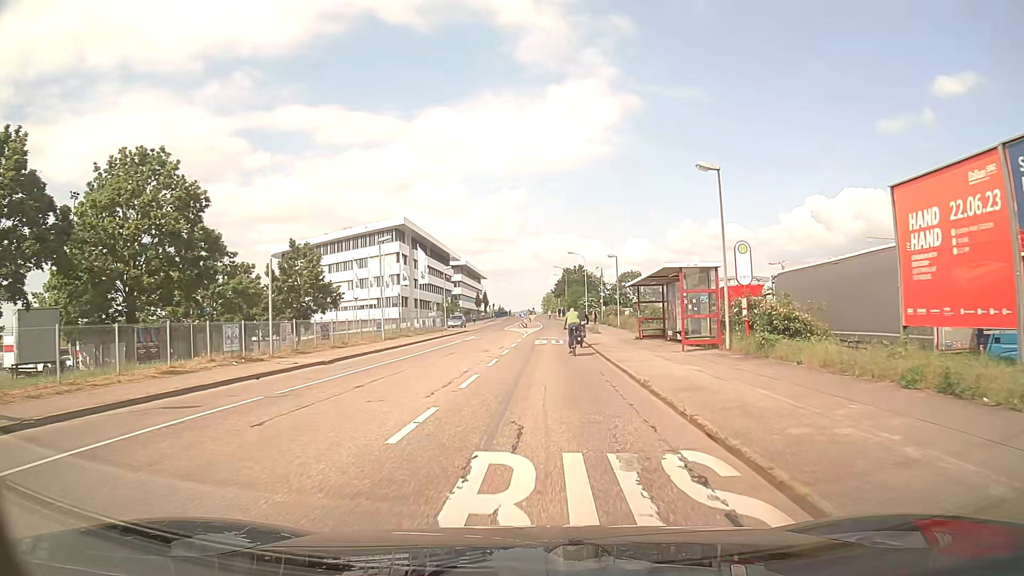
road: unclassified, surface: asphalt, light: Day
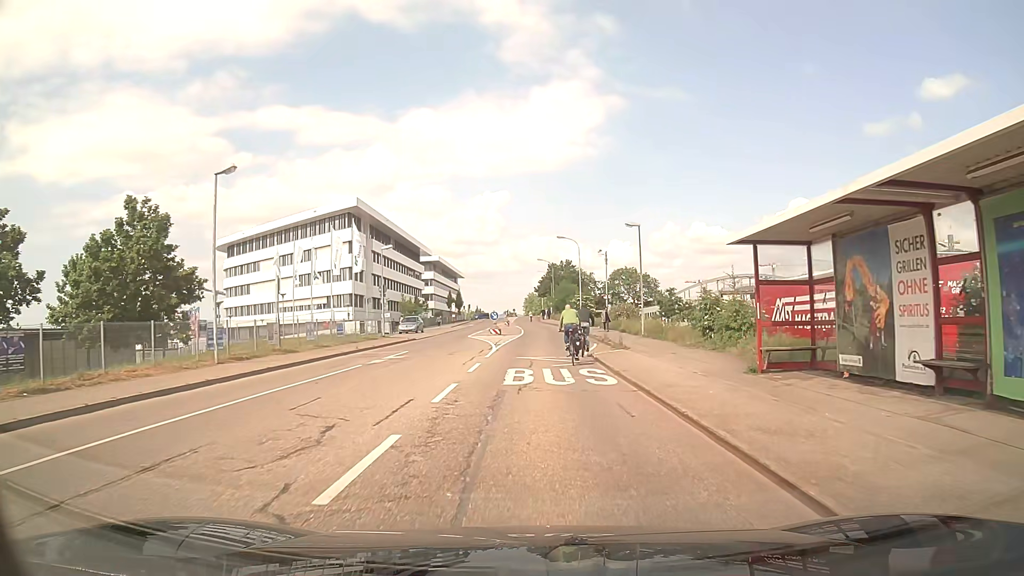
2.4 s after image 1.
(+0.3, +20.2) m; +1°
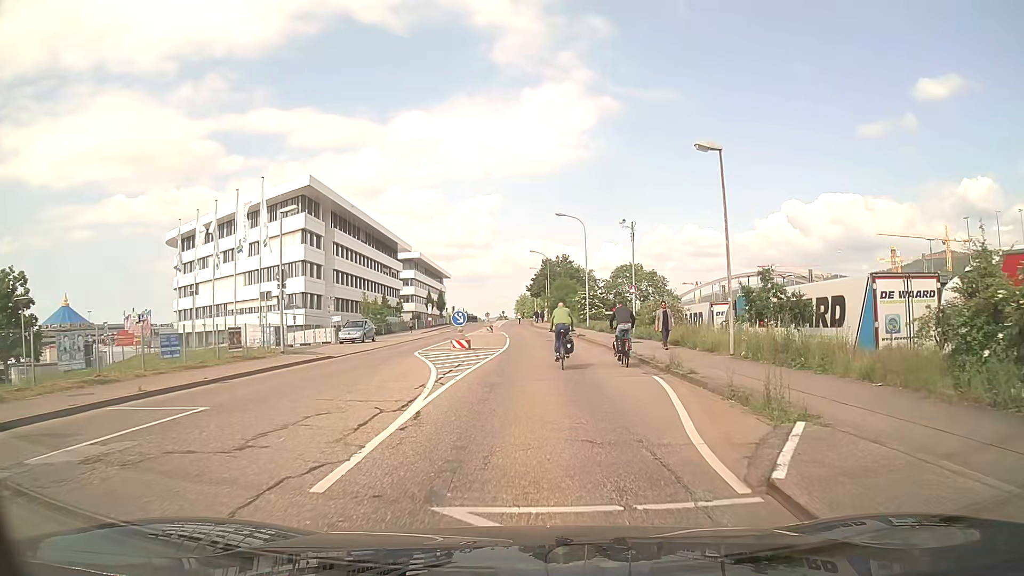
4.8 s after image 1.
(+0.1, +17.4) m; +1°
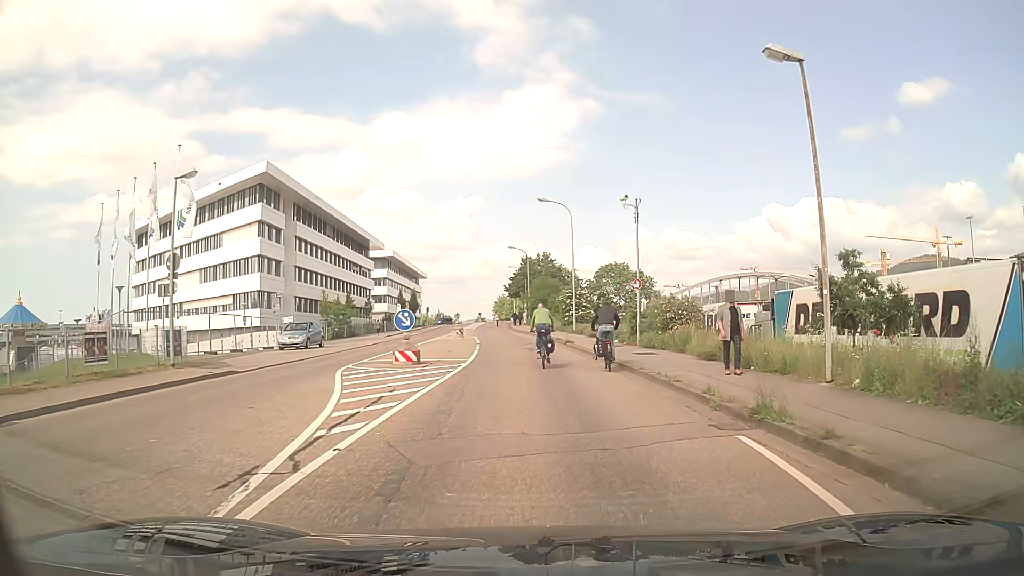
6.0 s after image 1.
(+0.1, +7.7) m; +2°
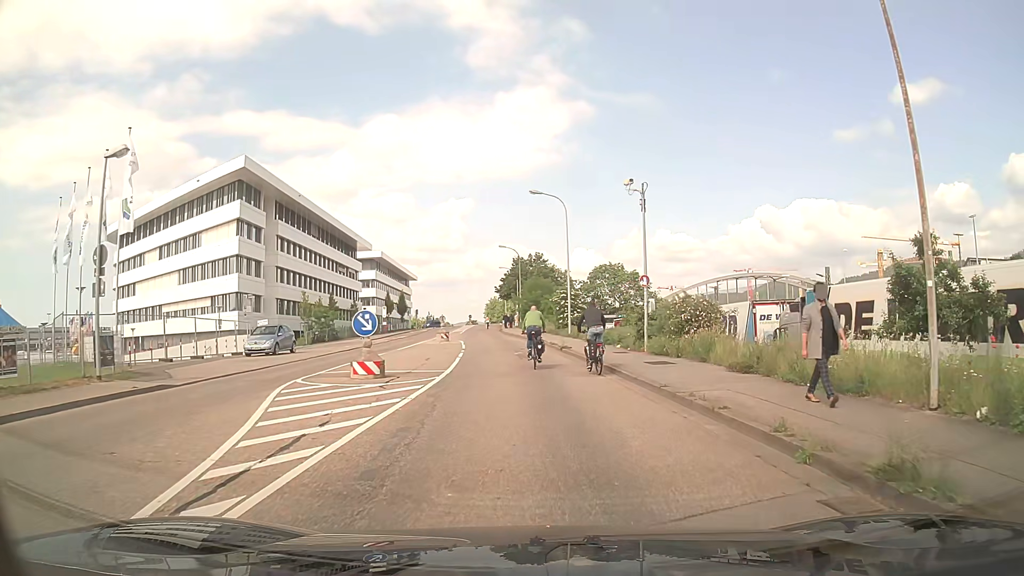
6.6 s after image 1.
(0.0, +3.7) m; 0°
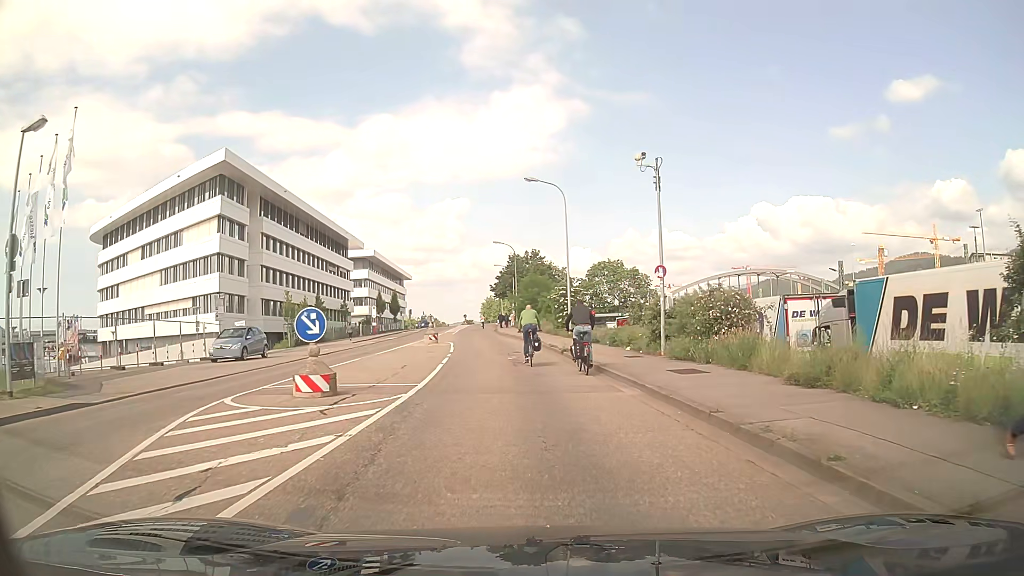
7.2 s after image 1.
(0.0, +3.7) m; +1°
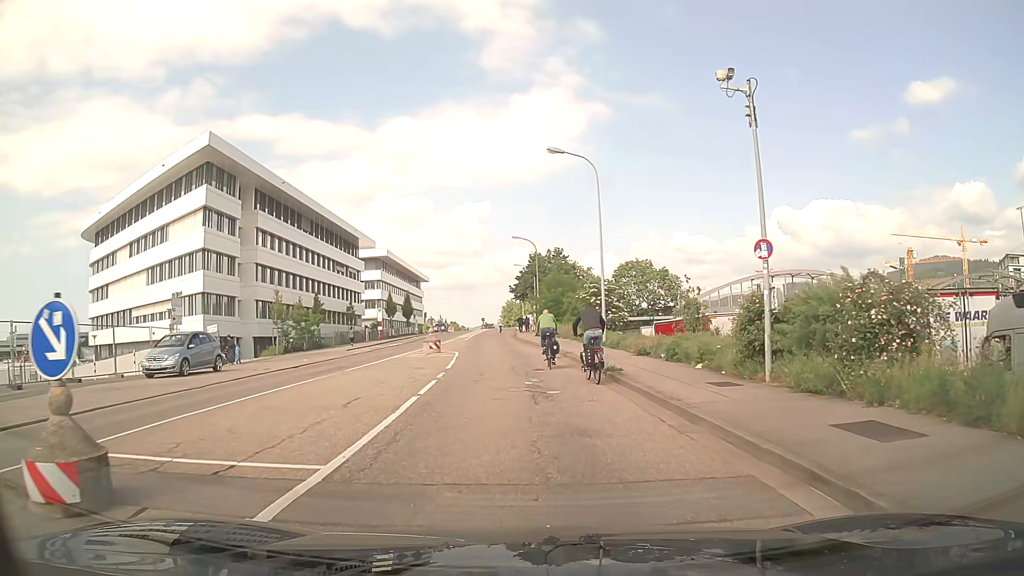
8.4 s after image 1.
(-0.2, +7.6) m; -3°
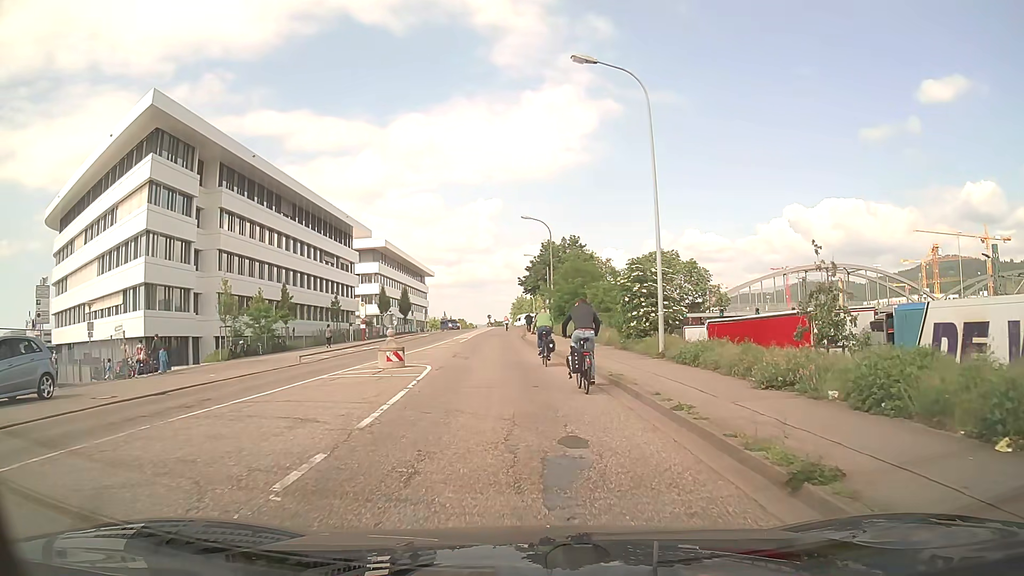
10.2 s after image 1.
(0.0, +11.4) m; -1°
(0, +10) (-1, +20) (-2, +30) (-2, +40) (-2, +50) (-3, +60) (-3, +70) (-2, +80) (-2, +90) (+2, +99) m
